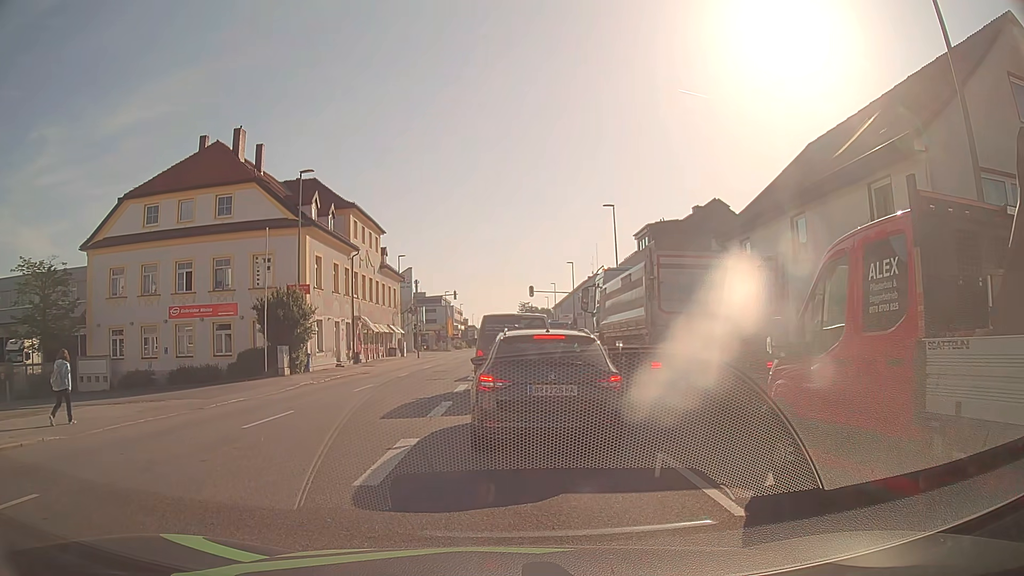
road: tertiary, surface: asphalt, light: Day
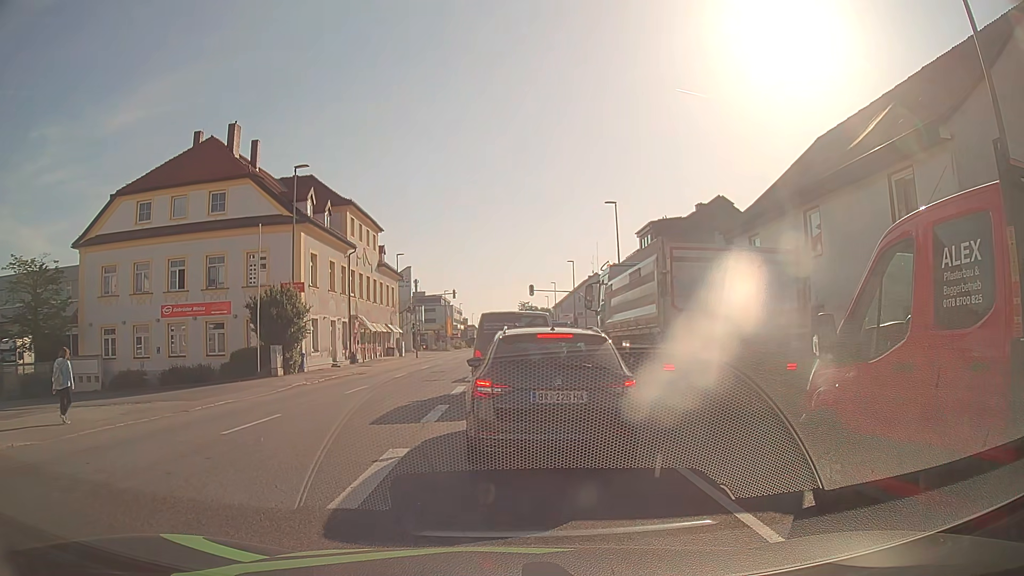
(0.0, +0.9) m; +2°
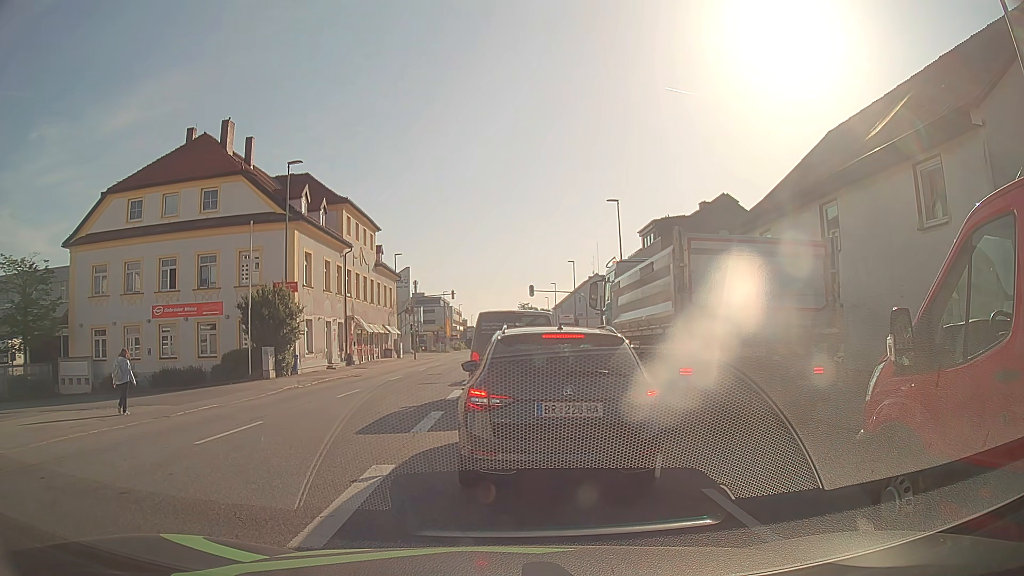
(0.0, +1.0) m; 0°
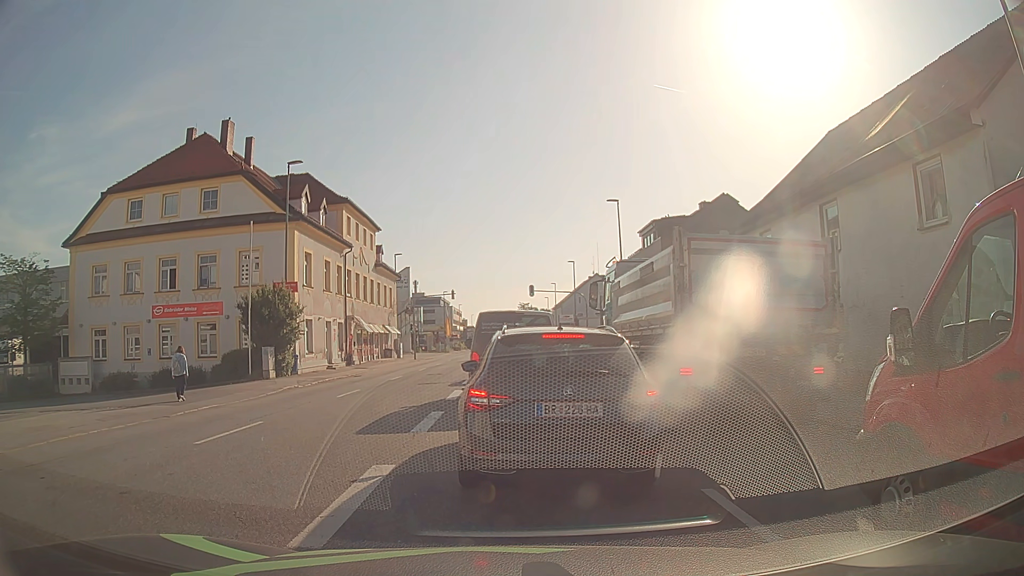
(0.0, 0.0) m; 0°
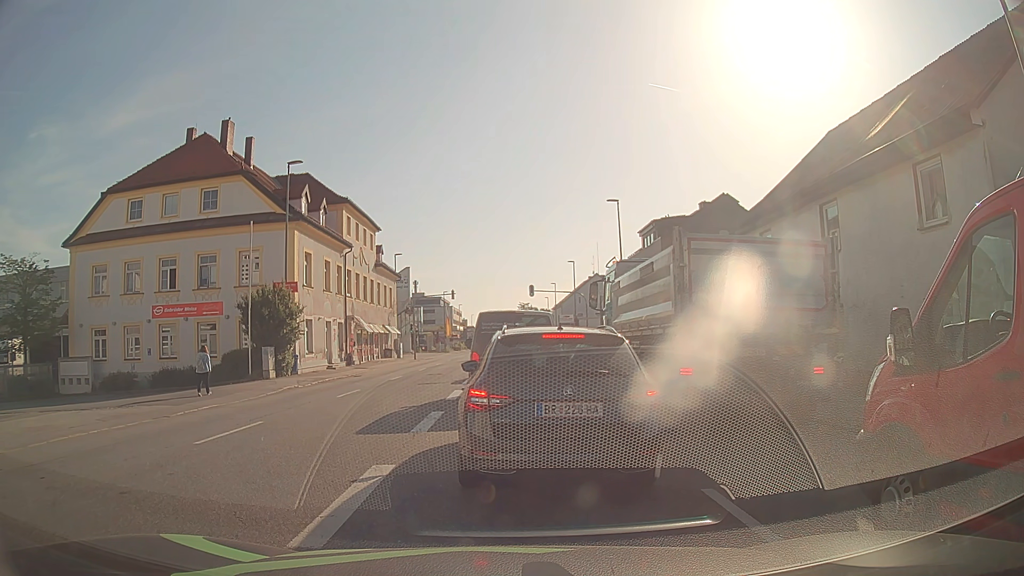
(0.0, 0.0) m; 0°
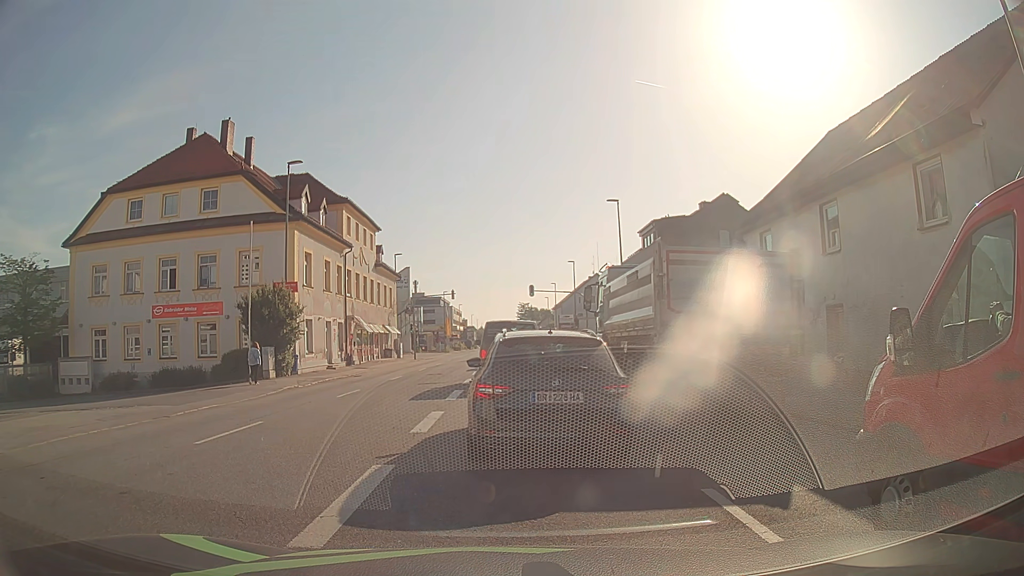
(0.0, 0.0) m; 0°
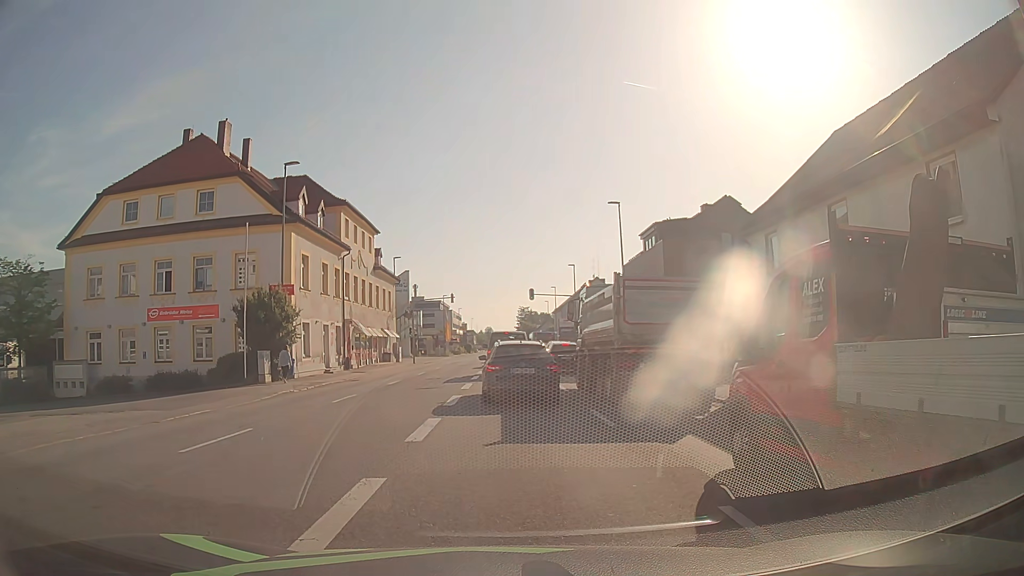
(0.0, +0.6) m; 0°
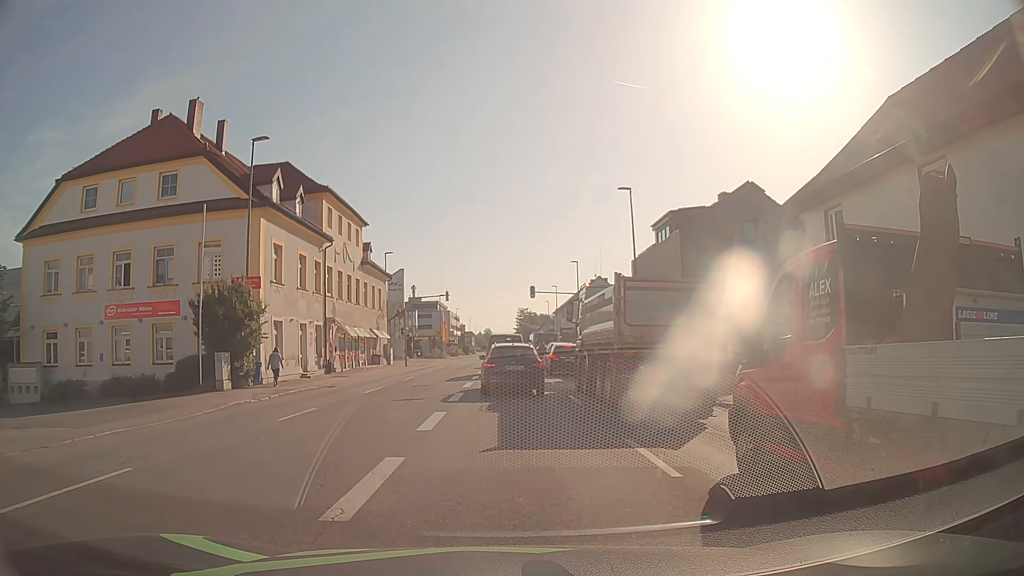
(-0.1, +4.7) m; -1°
